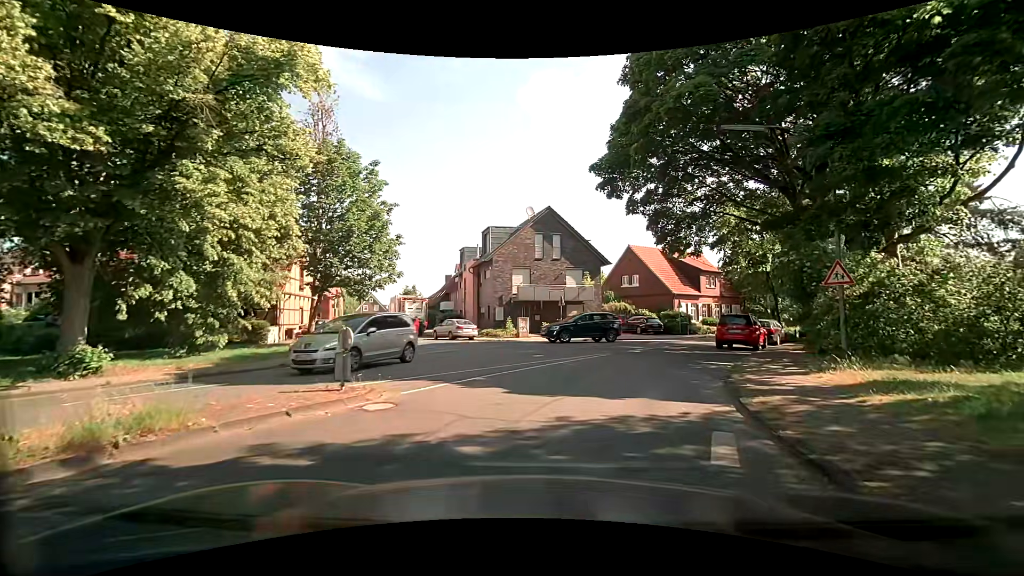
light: Day
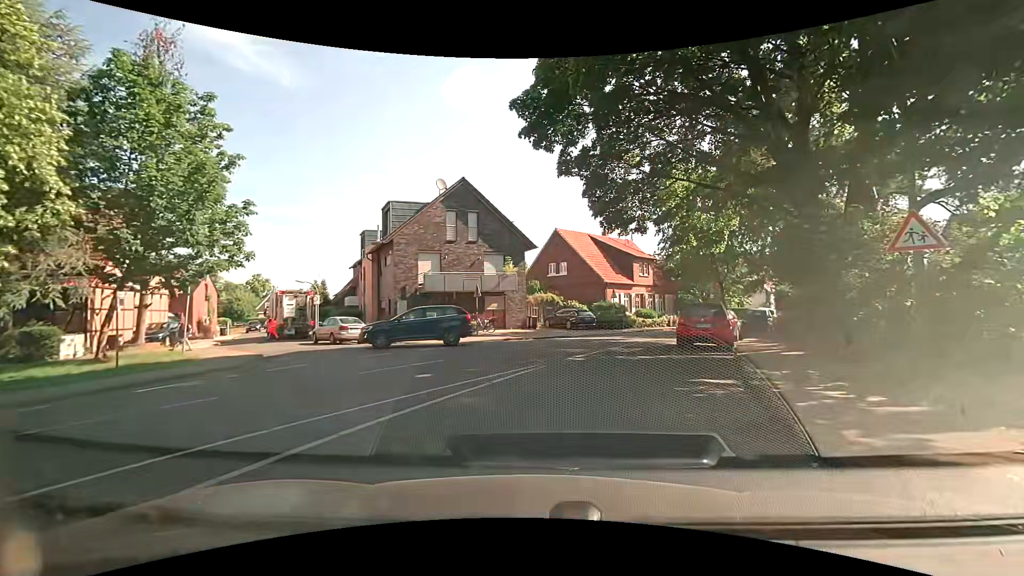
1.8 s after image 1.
(+0.7, +7.1) m; +9°
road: residential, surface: asphalt
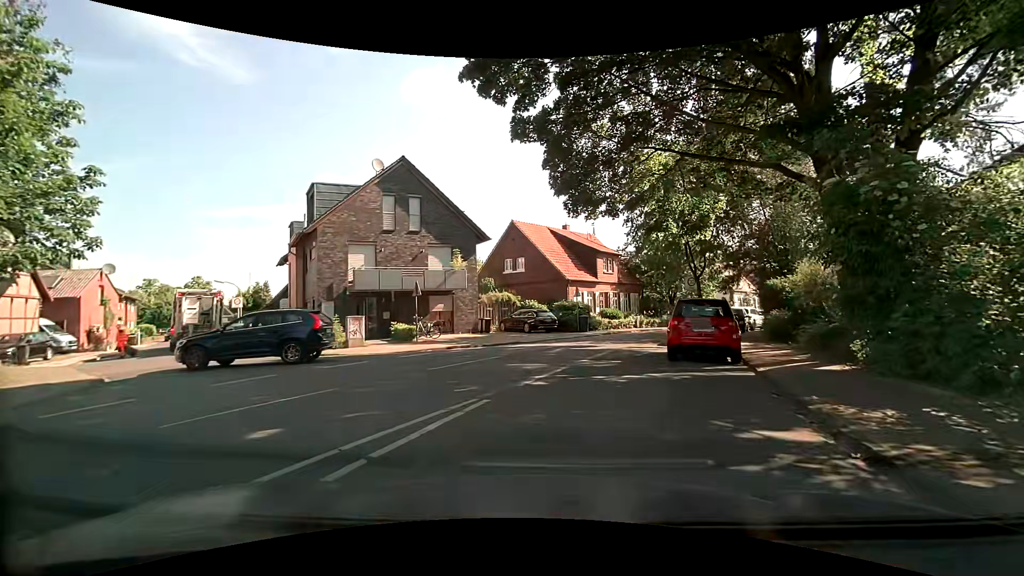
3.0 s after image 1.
(+0.3, +4.6) m; +5°
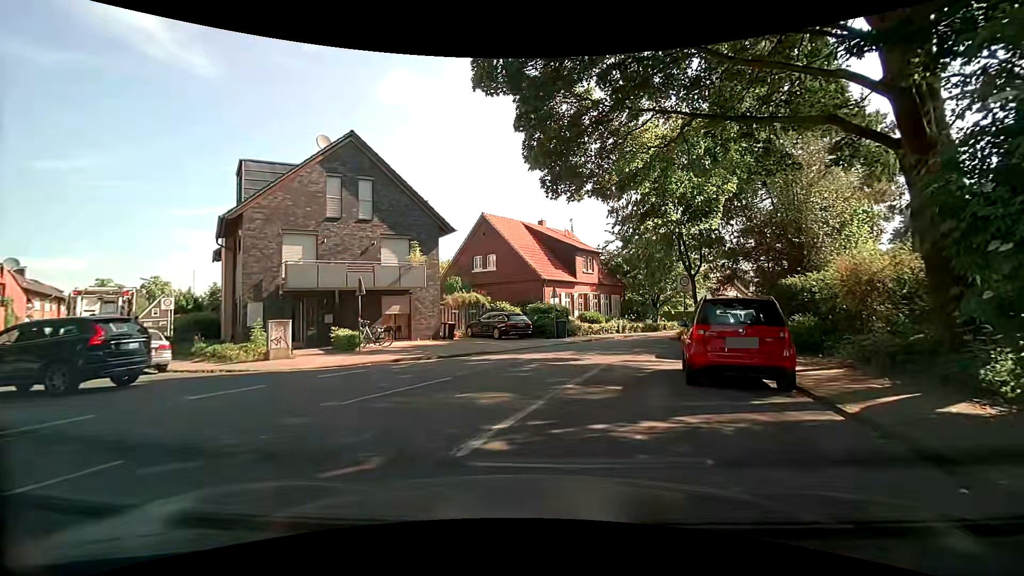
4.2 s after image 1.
(+0.2, +4.1) m; +4°
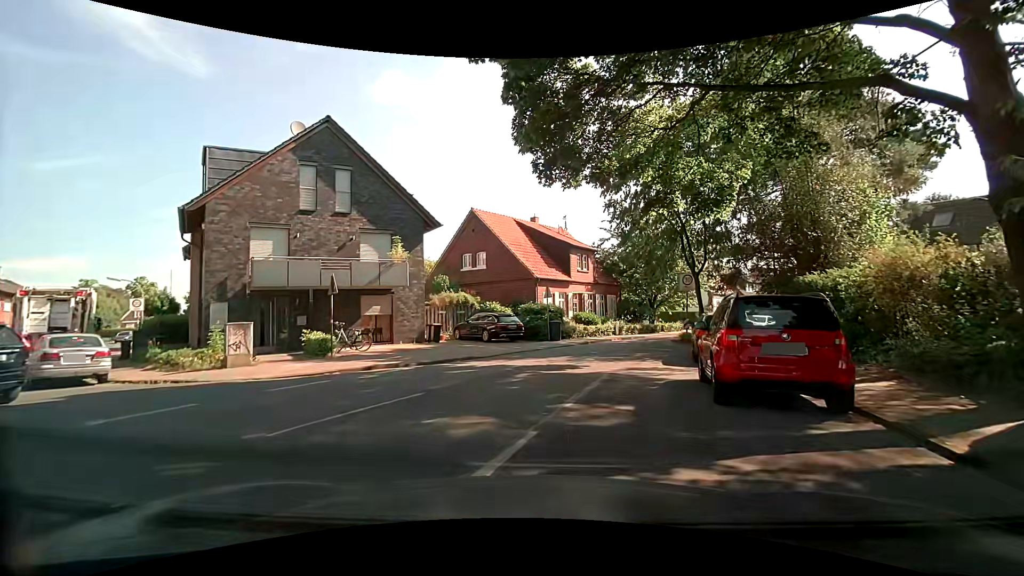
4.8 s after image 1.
(0.0, +1.9) m; -1°
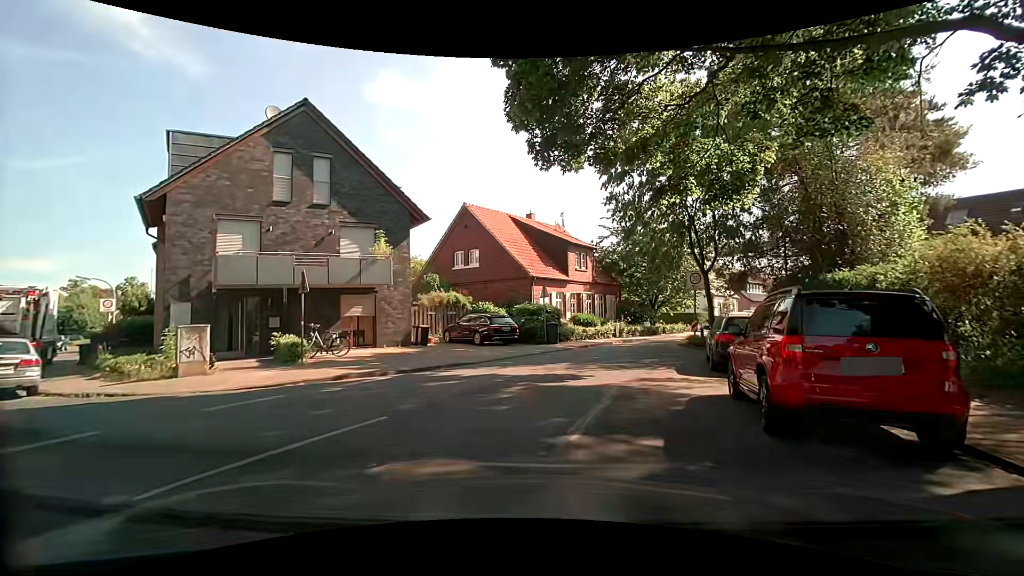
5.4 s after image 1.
(+0.1, +1.9) m; +2°
